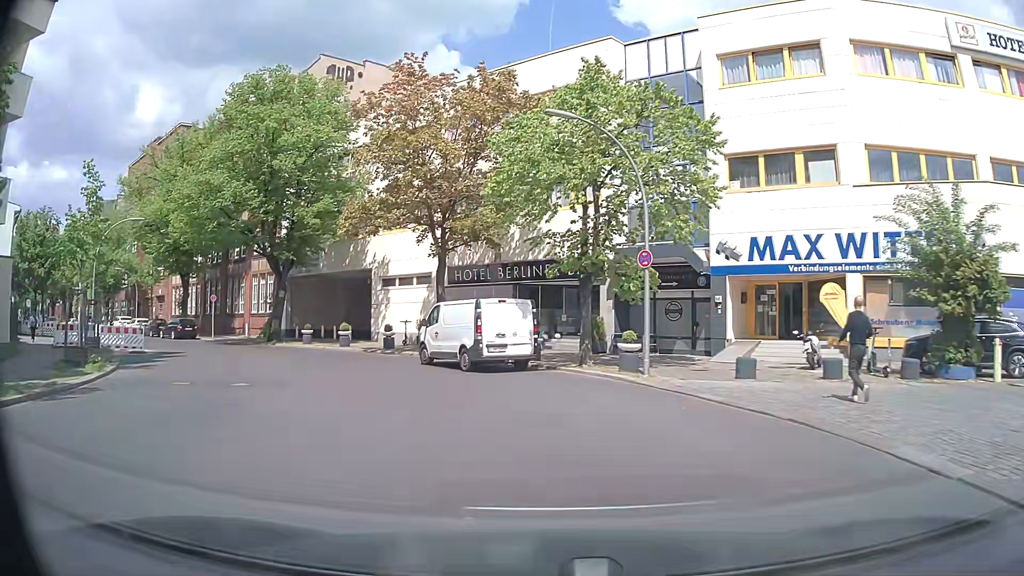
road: residential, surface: asphalt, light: Day
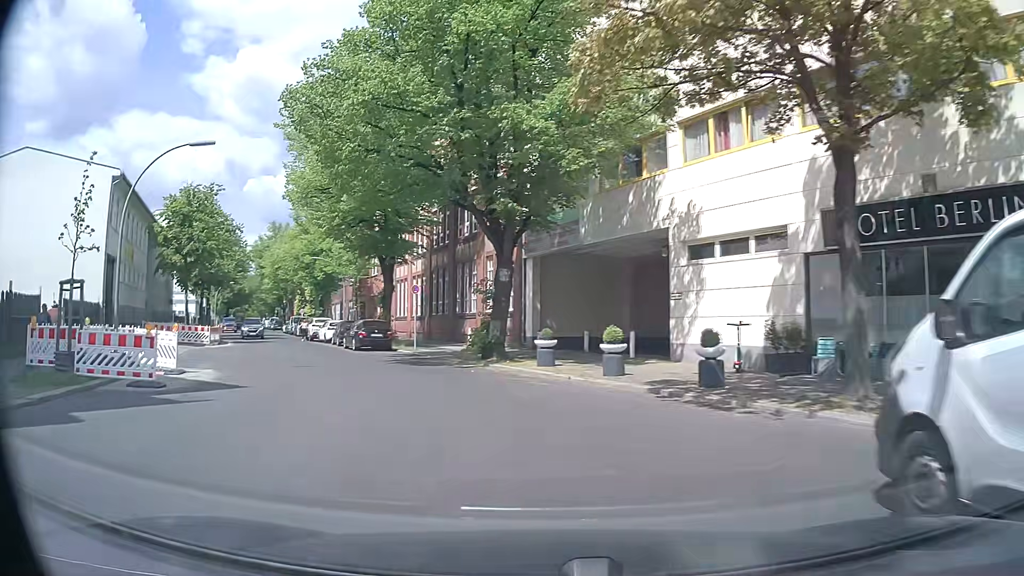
(-3.6, +16.8) m; -26°
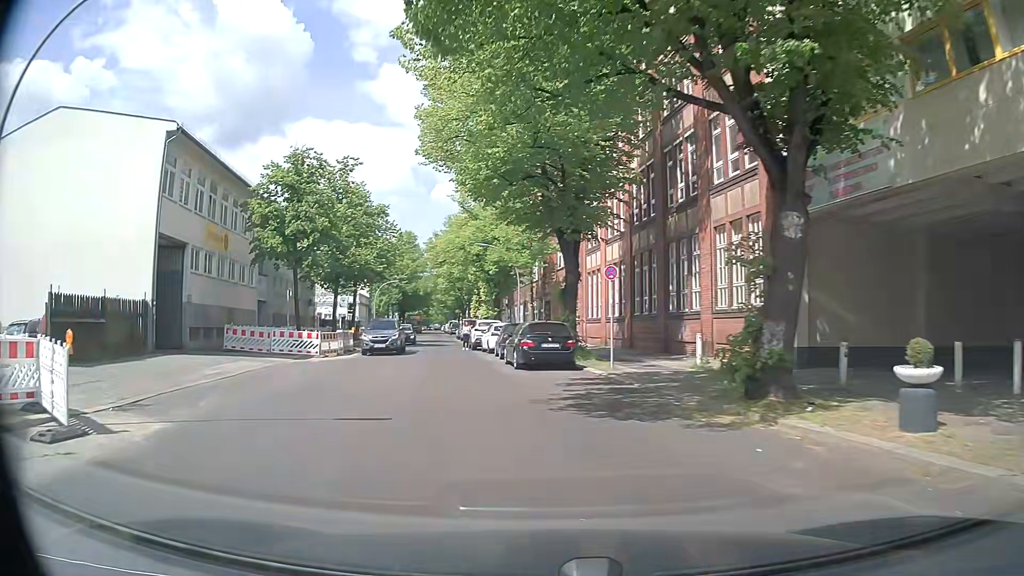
(-1.6, +11.2) m; -15°
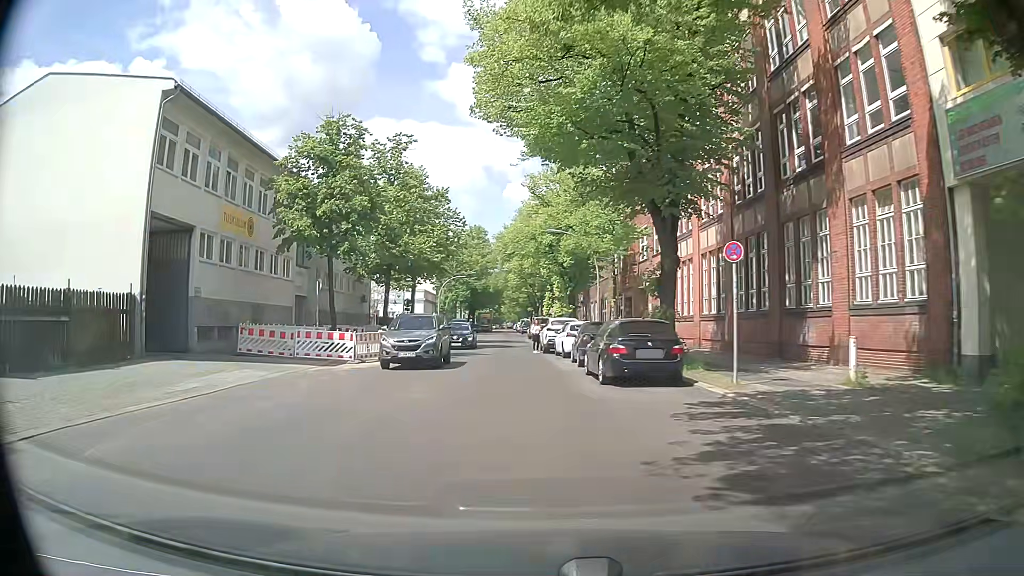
(-0.4, +5.5) m; -6°
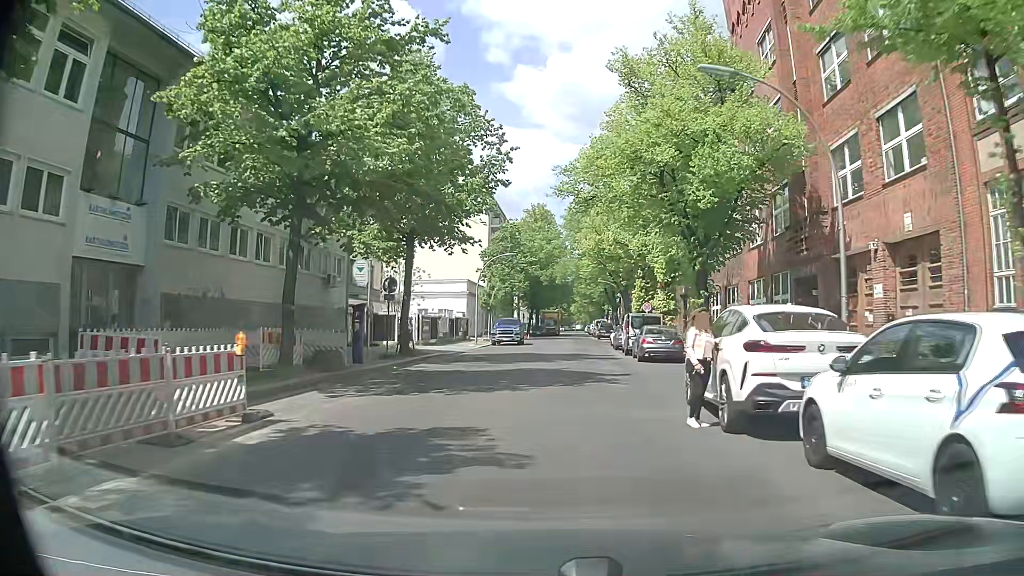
(-1.8, +23.3) m; -6°
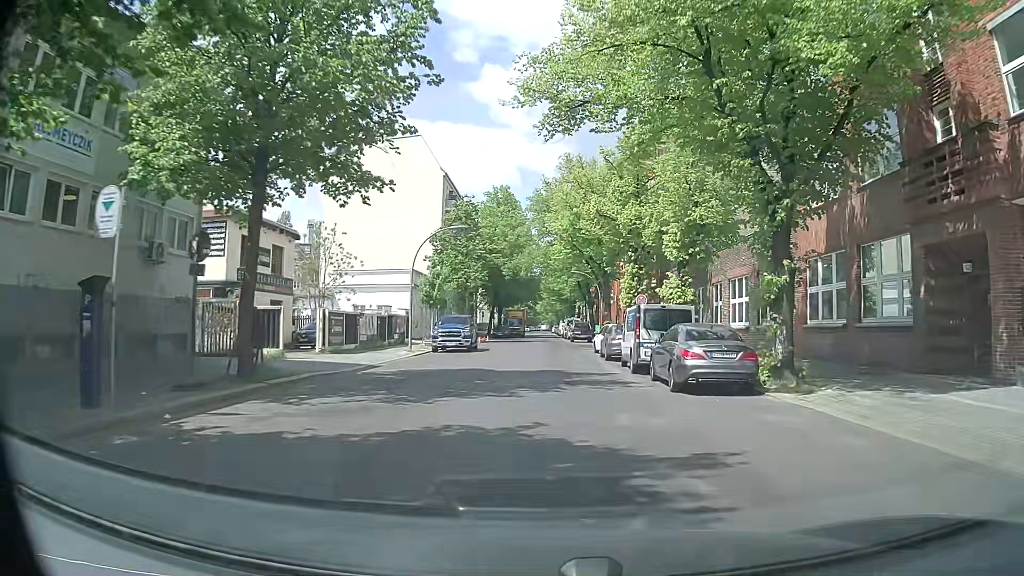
(0.0, +12.5) m; +2°
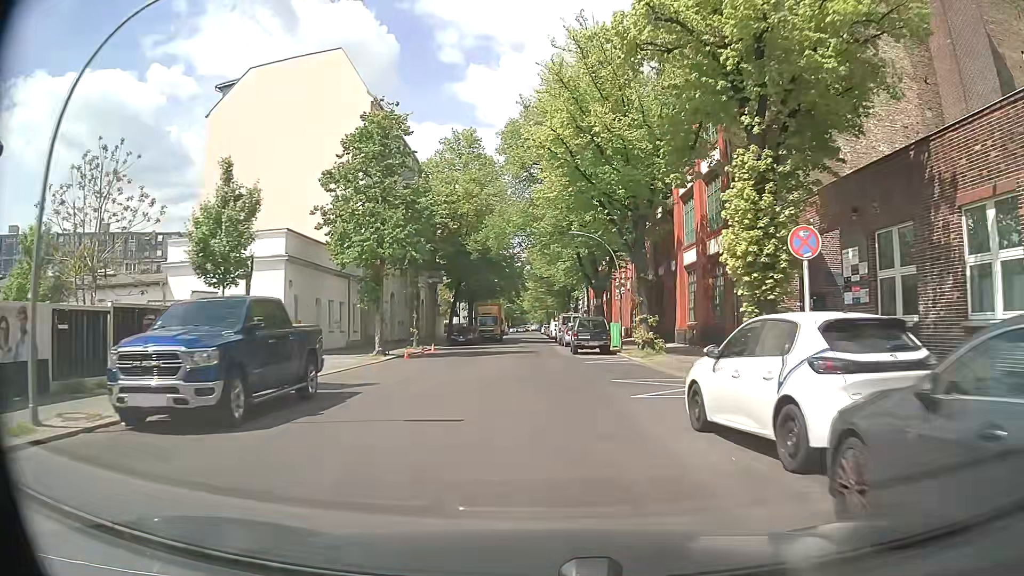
(-0.1, +25.5) m; 0°
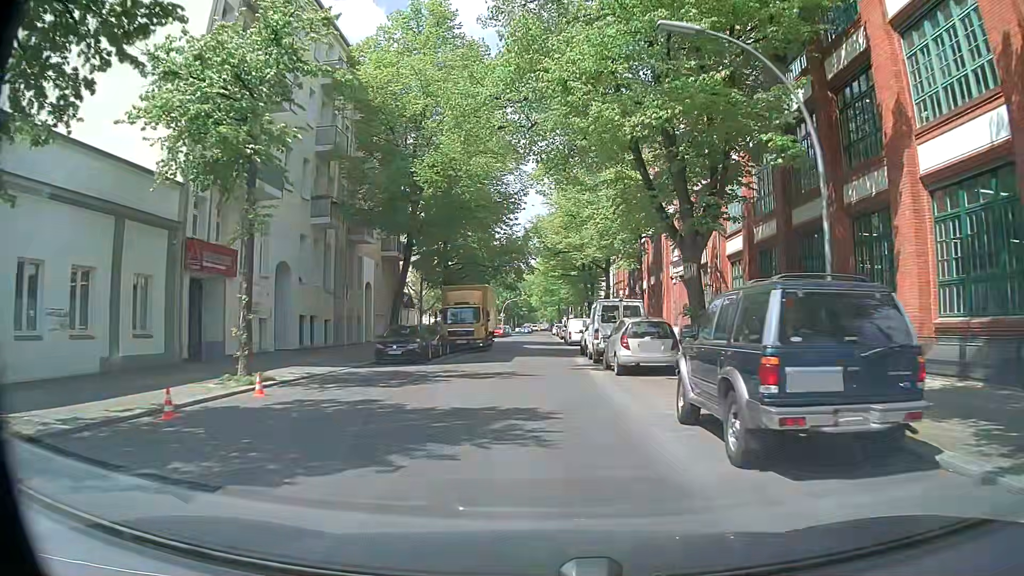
(-0.4, +25.8) m; -1°
(0, +10) (0, +20) (0, +30) (0, +40) (0, +50) (0, +60) (0, +70) (0, +80) (0, +90) (0, +100) m
